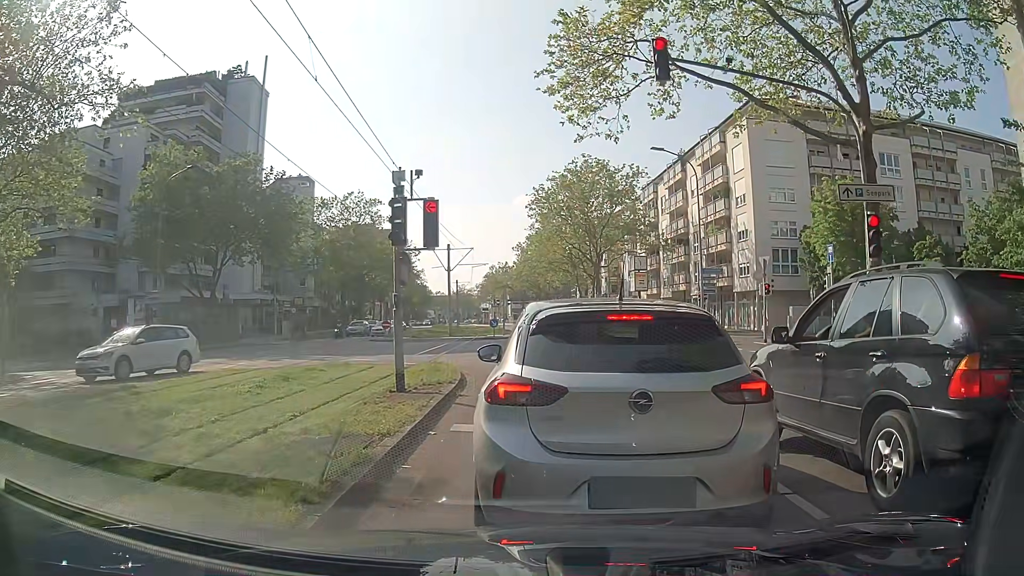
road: tertiary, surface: asphalt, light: Day
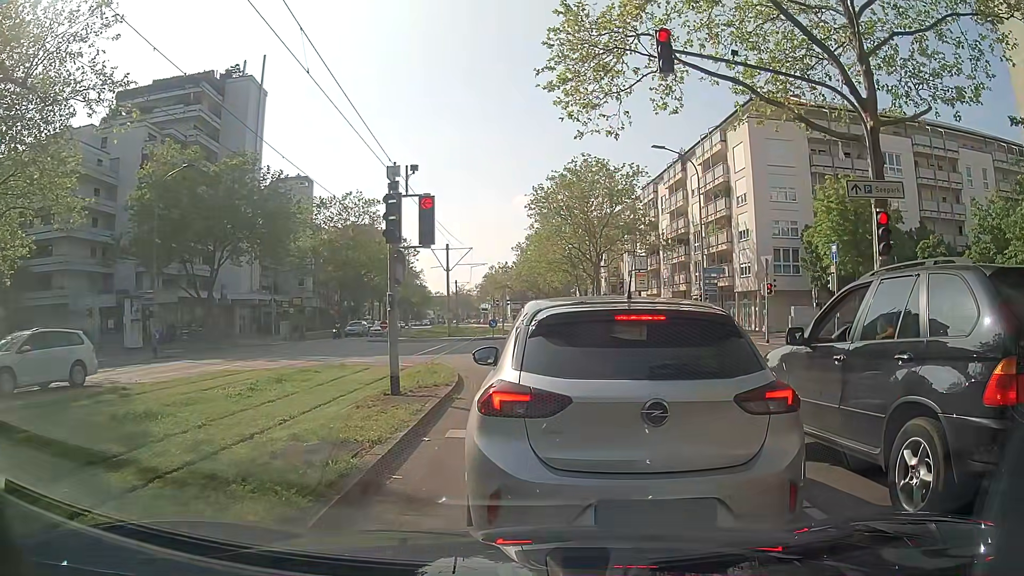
(0.0, +0.3) m; 0°
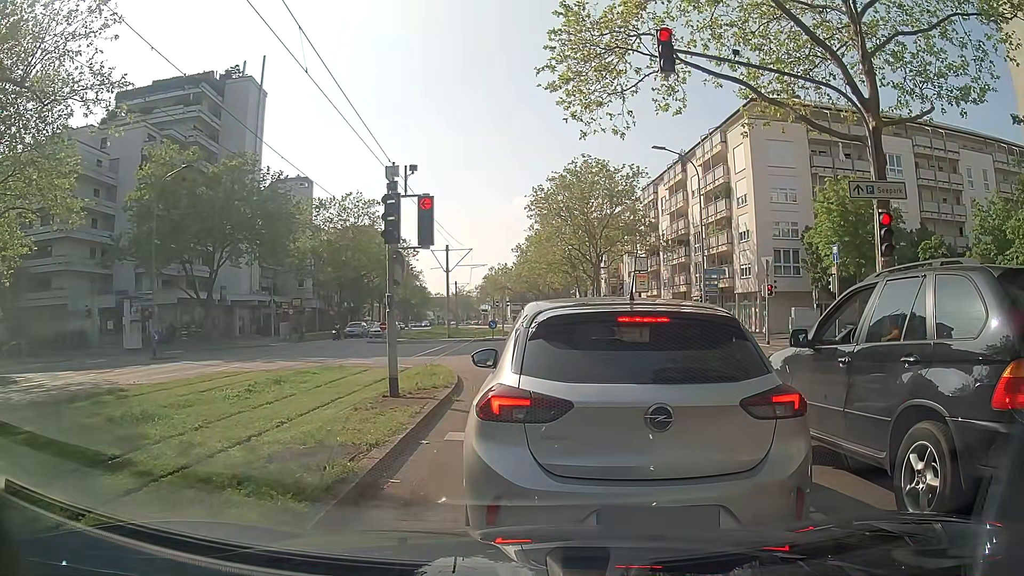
(0.0, +0.1) m; 0°
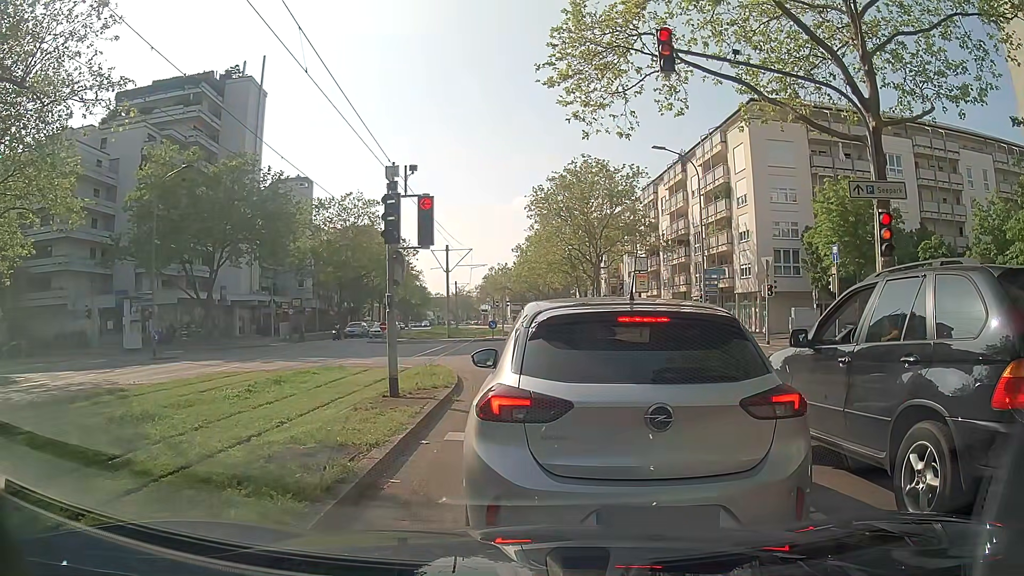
(0.0, 0.0) m; 0°
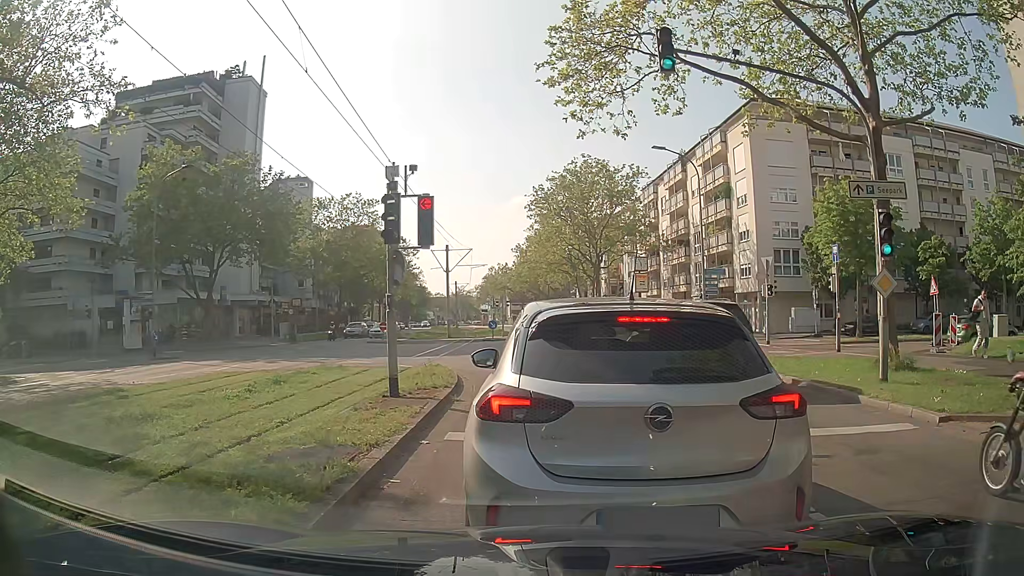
(0.0, 0.0) m; 0°
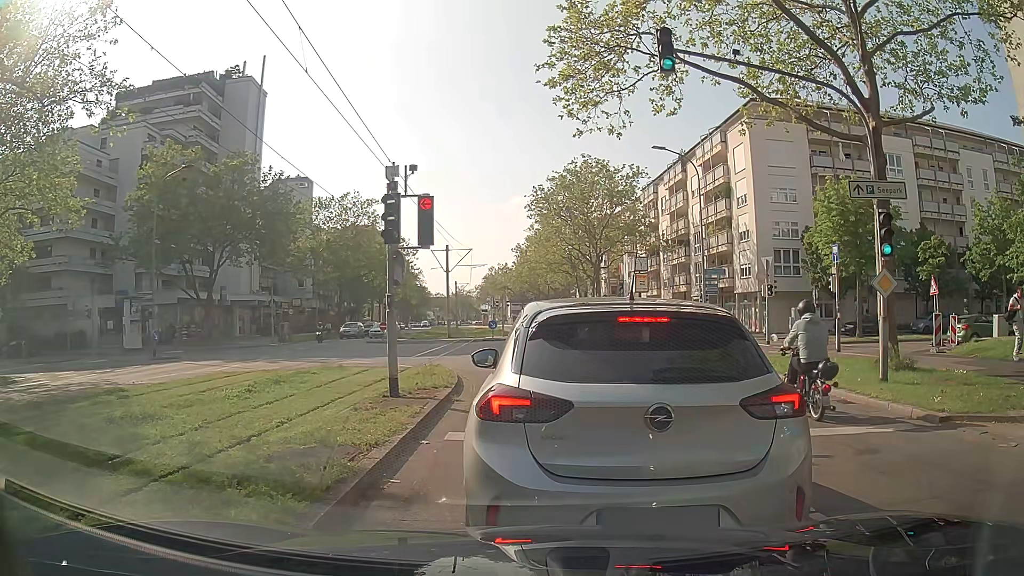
(0.0, 0.0) m; 0°
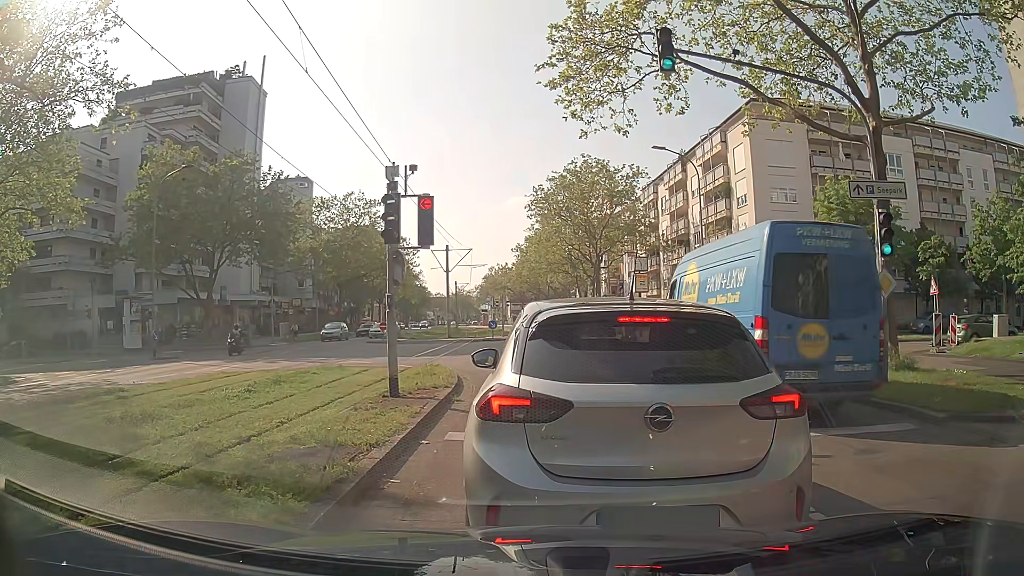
(0.0, 0.0) m; 0°
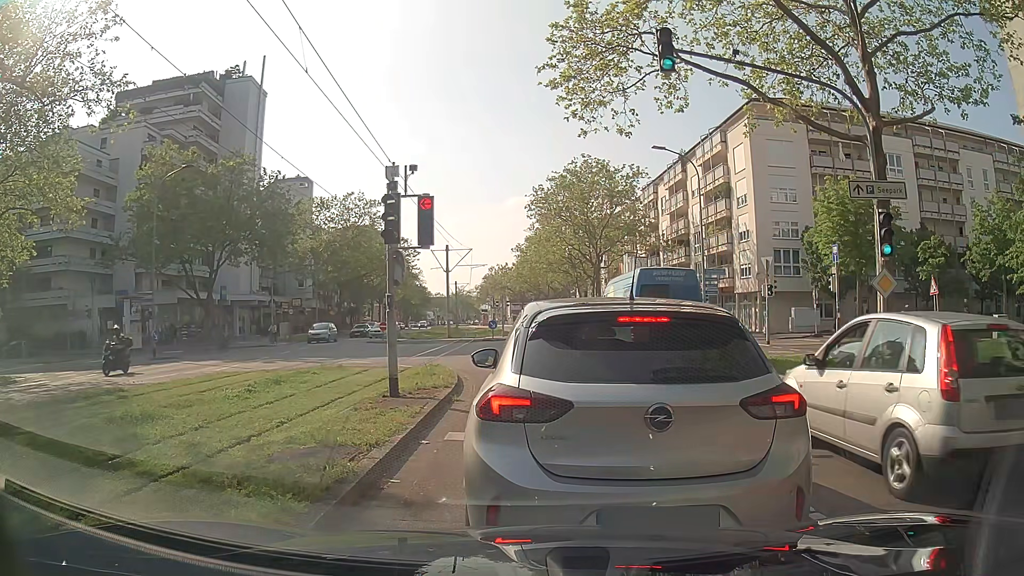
(0.0, 0.0) m; 0°
